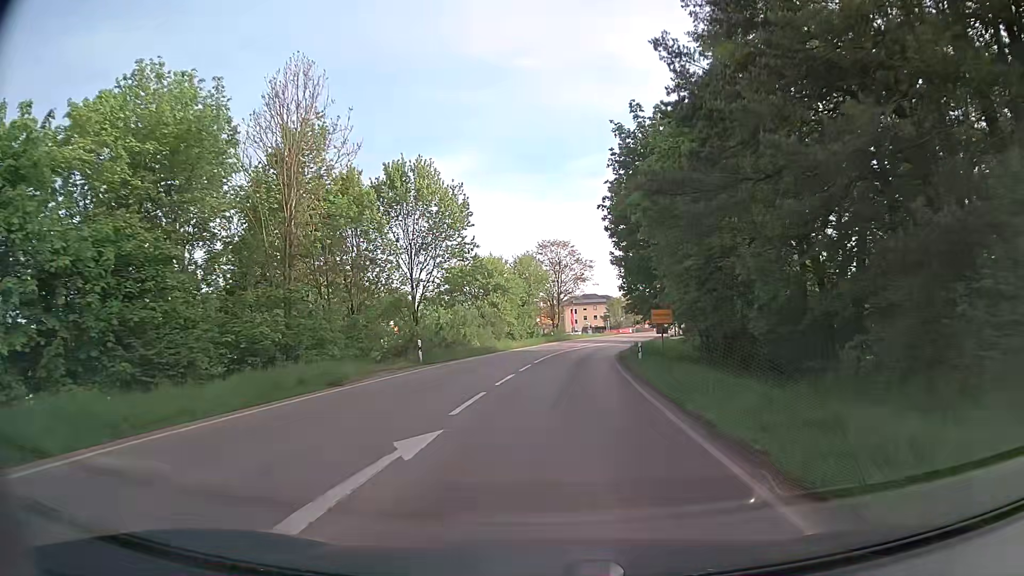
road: secondary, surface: asphalt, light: Day
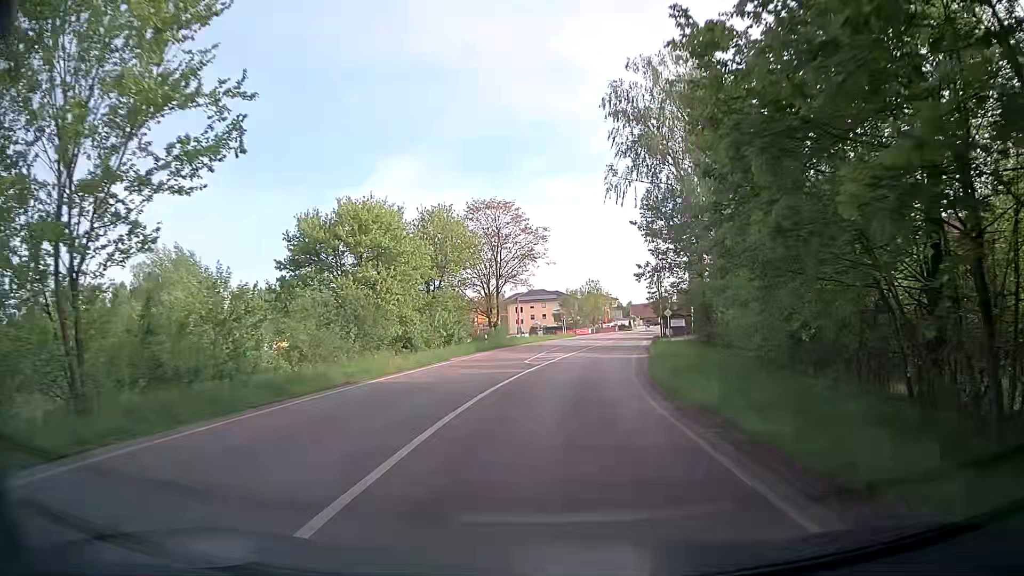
(+0.9, +27.9) m; +5°
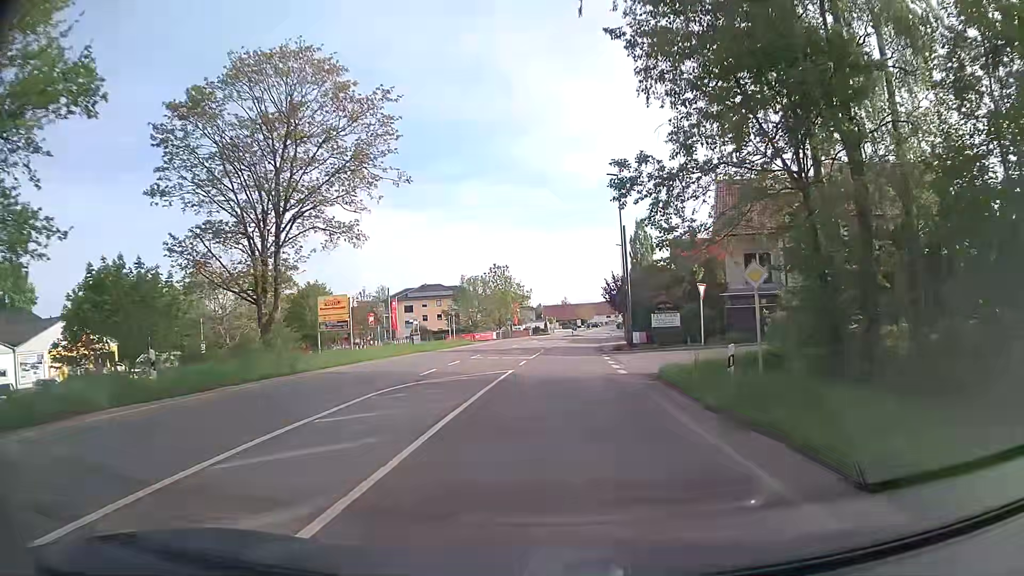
(+2.3, +34.6) m; +8°
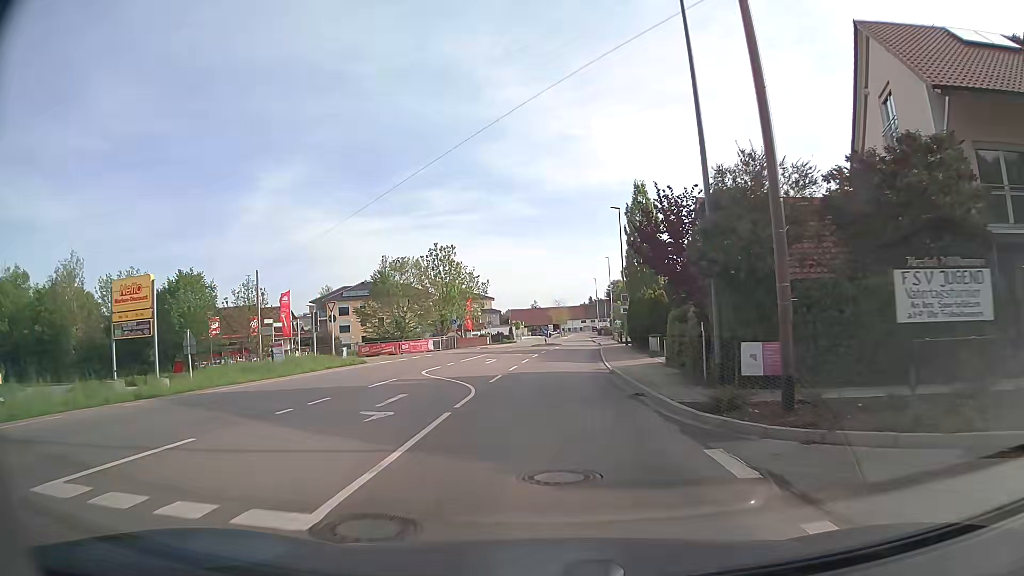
(+0.8, +27.4) m; +2°
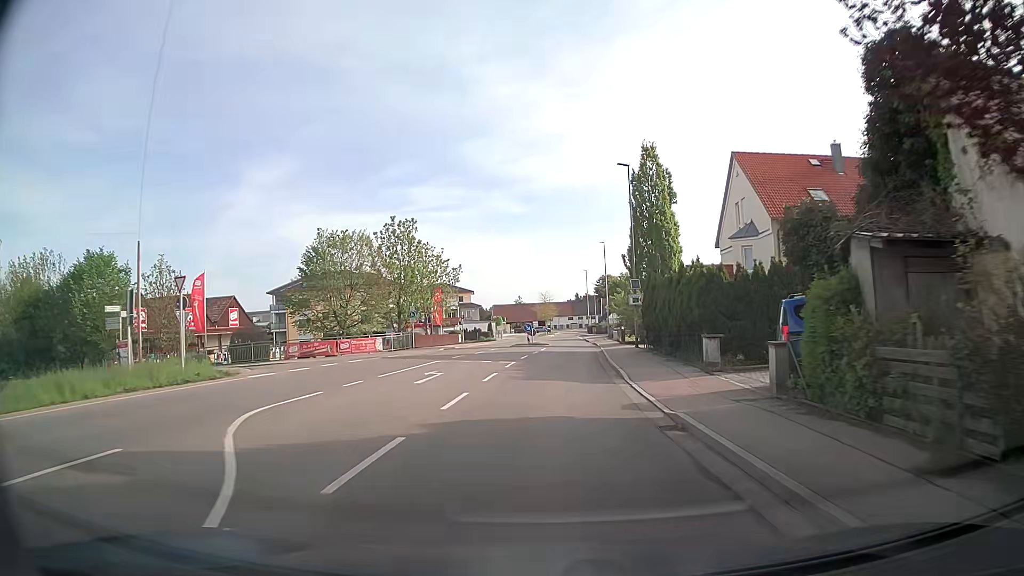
(+0.2, +13.5) m; +2°
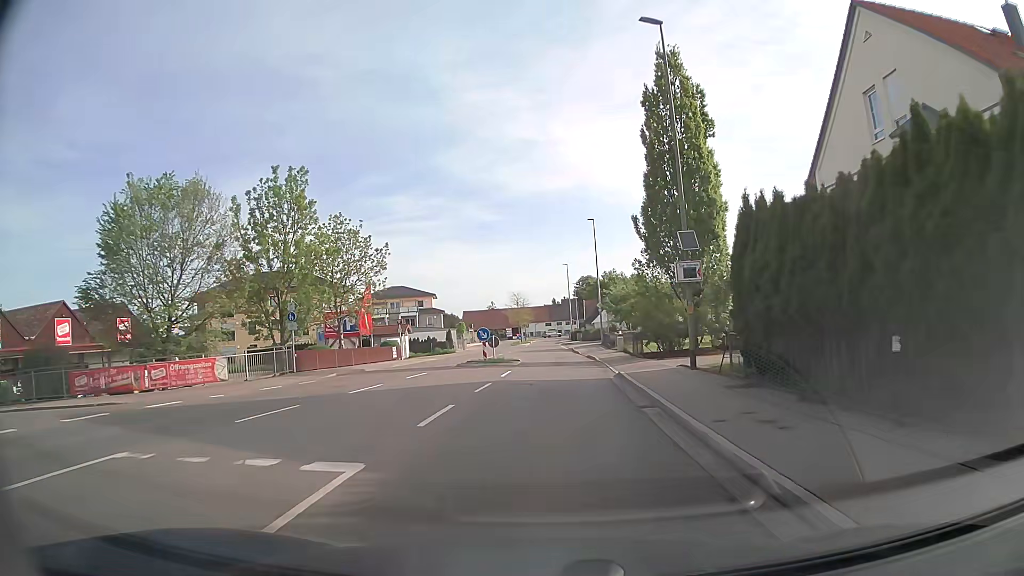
(+0.4, +20.0) m; +2°
(0, +10) (0, +20) (0, +30) (0, +40) (0, +50) (0, +60) (-1, +70) (-1, +80) (0, +90) (0, +100) m
